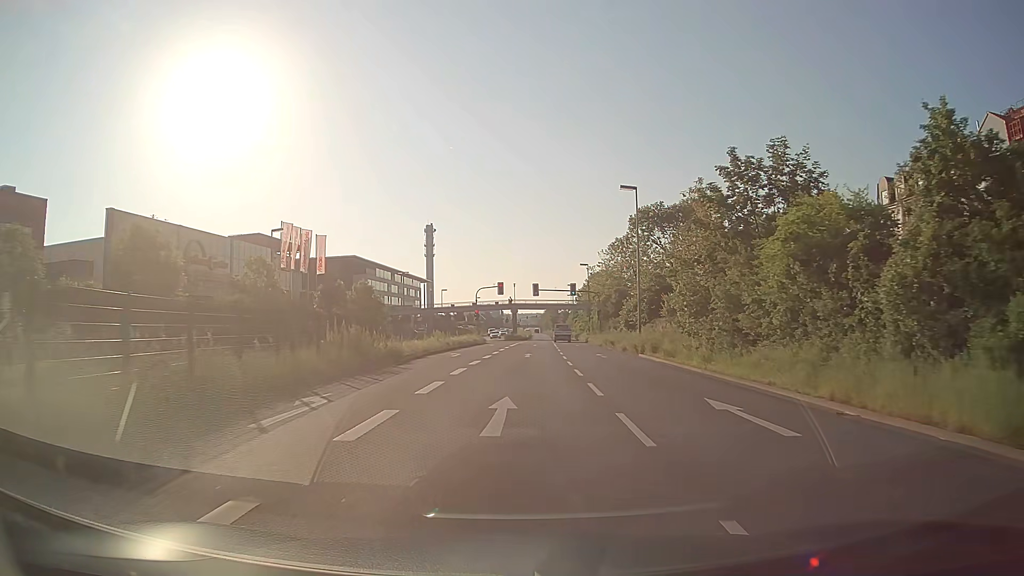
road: primary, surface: asphalt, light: Day
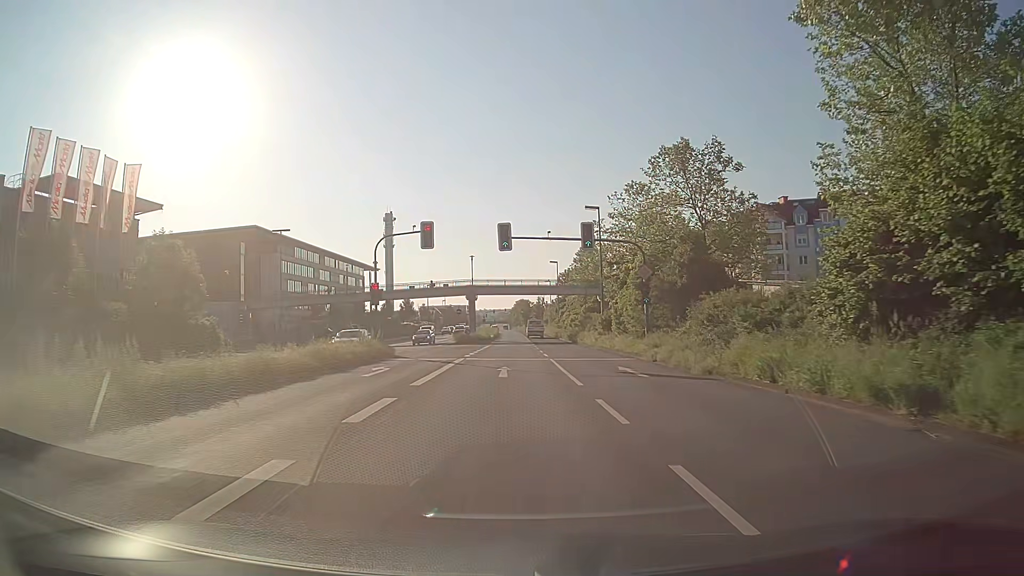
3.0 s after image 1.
(+1.0, +40.4) m; +3°
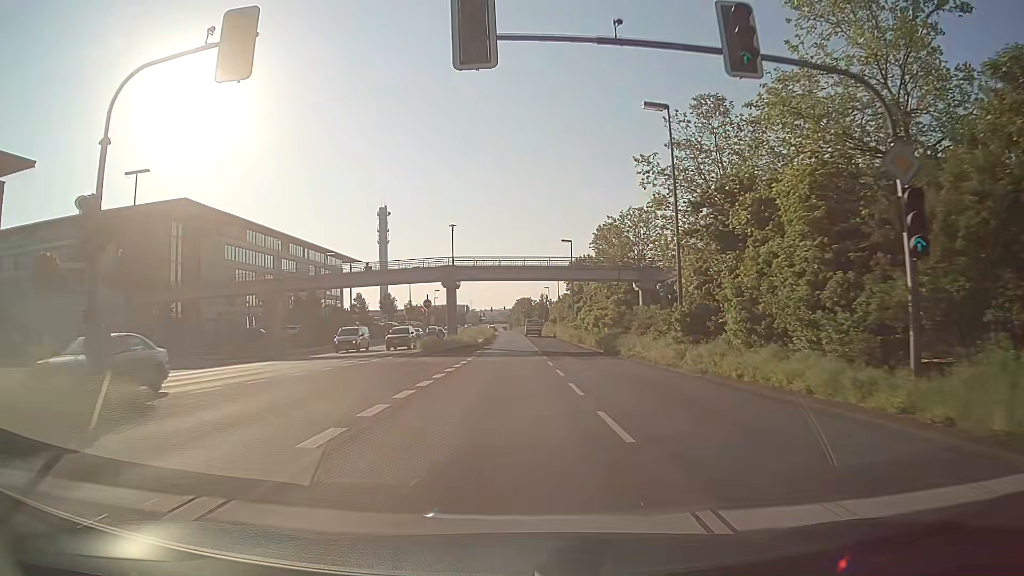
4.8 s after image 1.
(-0.1, +23.8) m; 0°
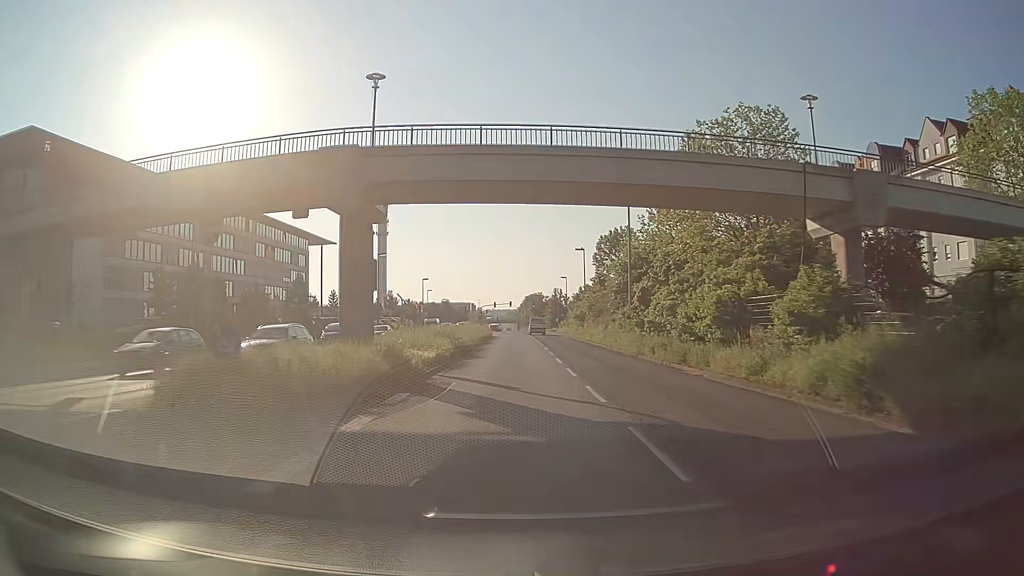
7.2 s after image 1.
(-0.1, +32.5) m; -1°
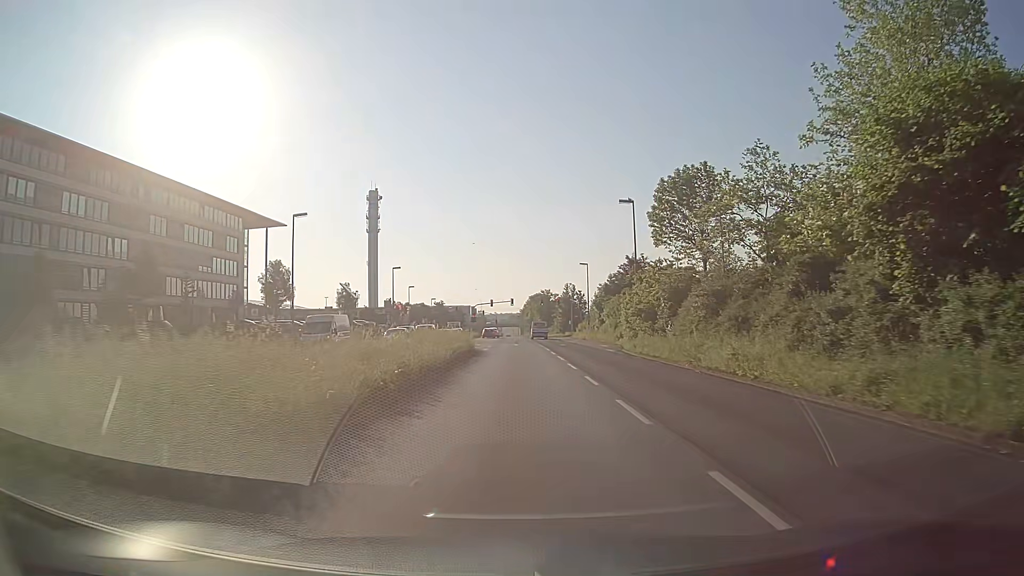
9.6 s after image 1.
(0.0, +33.0) m; +1°
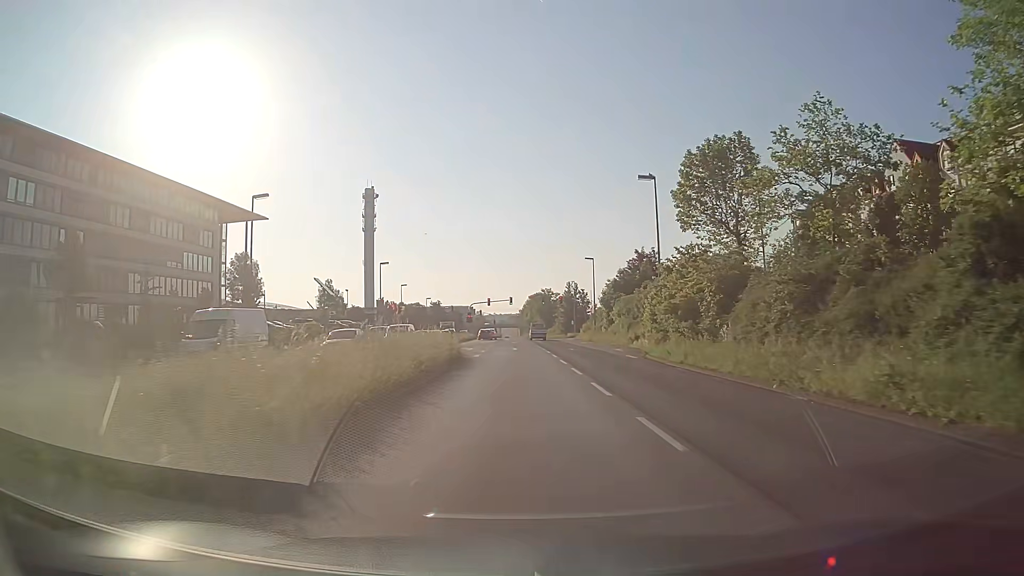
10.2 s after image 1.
(-0.1, +8.1) m; 0°
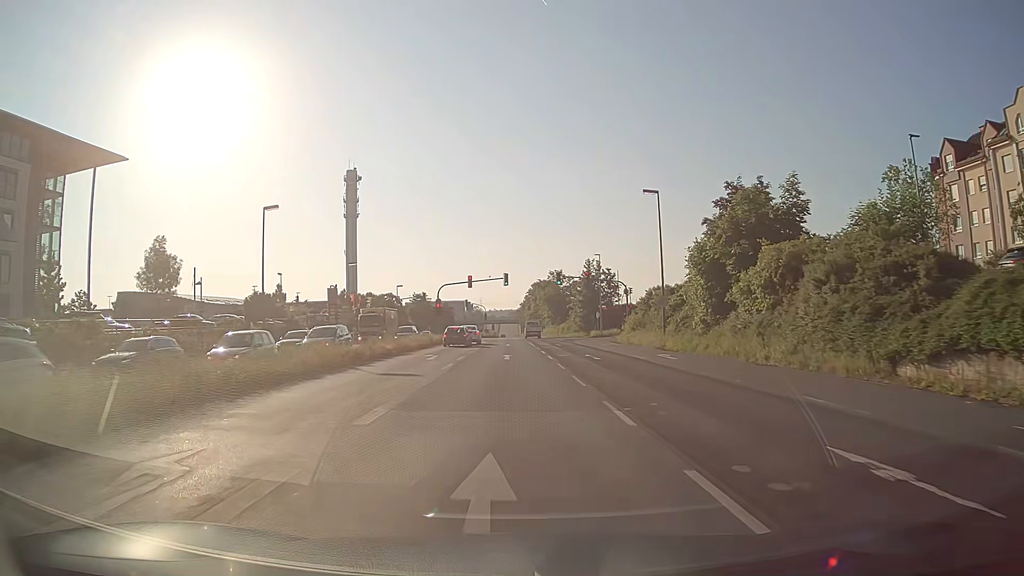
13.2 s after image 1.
(+0.1, +39.9) m; 0°
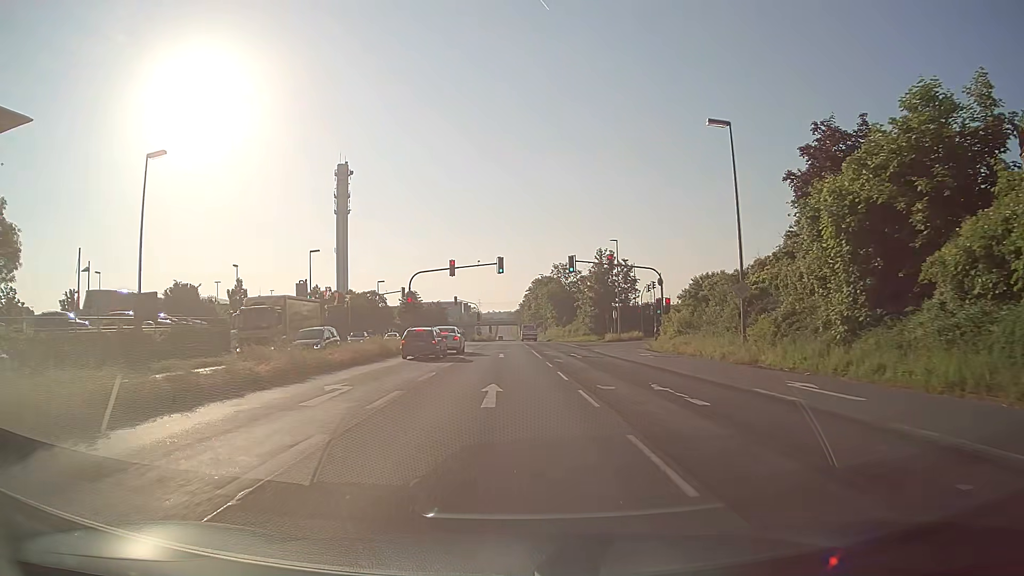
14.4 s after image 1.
(-0.1, +16.2) m; 0°
(0, +10) (0, +20) (0, +30) (0, +40) (0, +50) (0, +60) (-1, +70) (-1, +80) (-1, +90) (-1, +100) m
